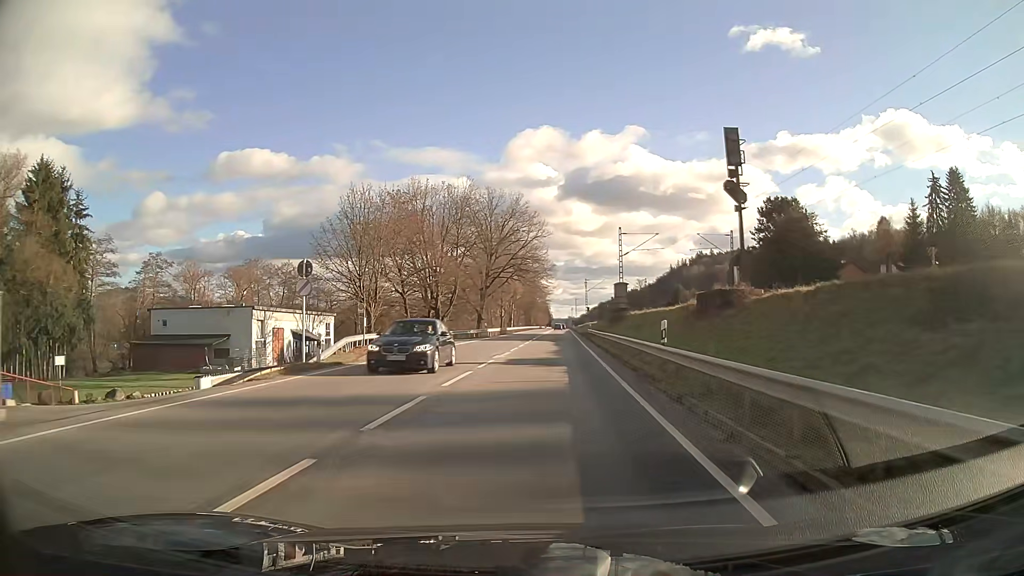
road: primary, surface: asphalt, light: Day
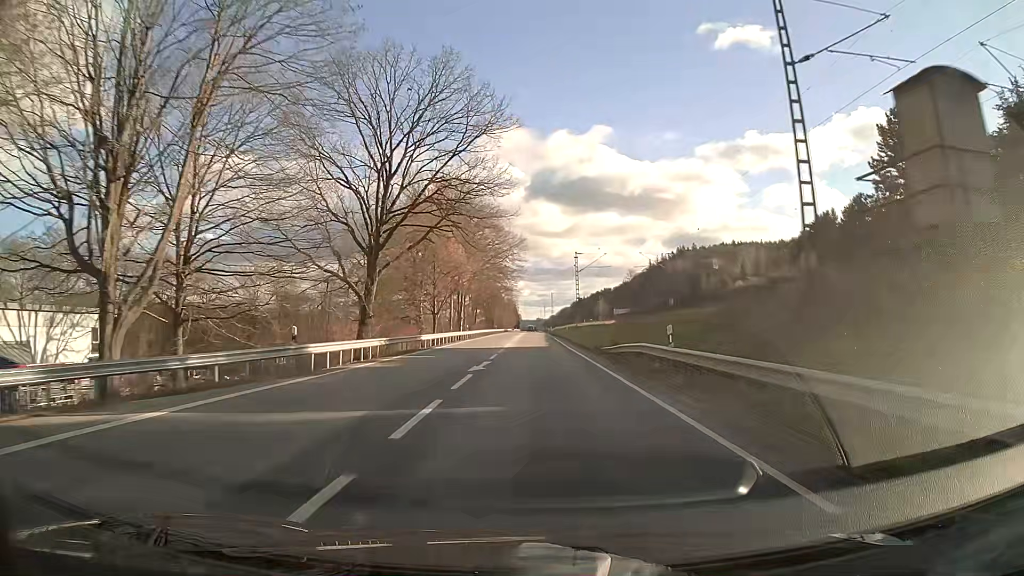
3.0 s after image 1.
(+1.2, +49.0) m; +3°
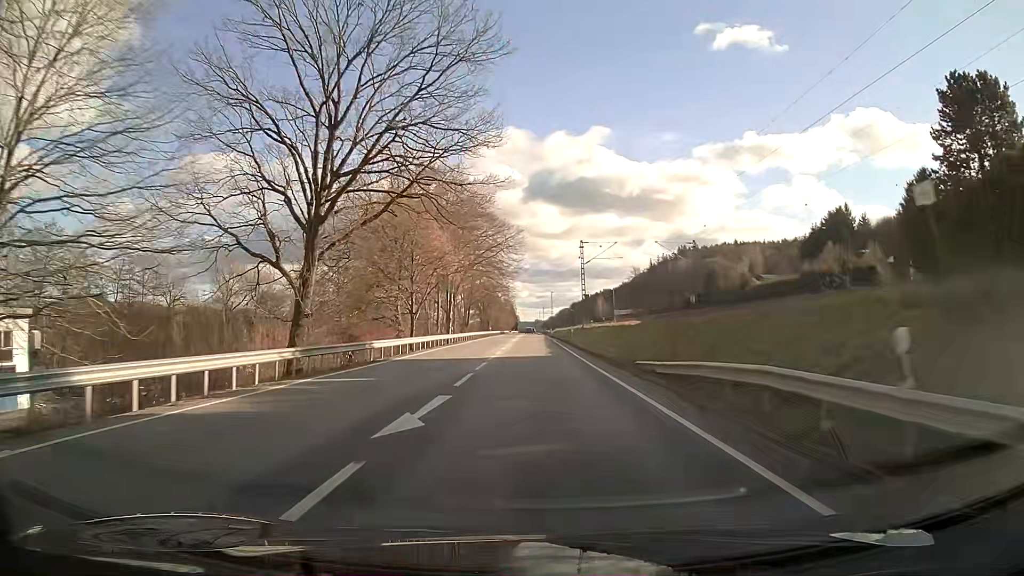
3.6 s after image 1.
(0.0, +11.6) m; 0°
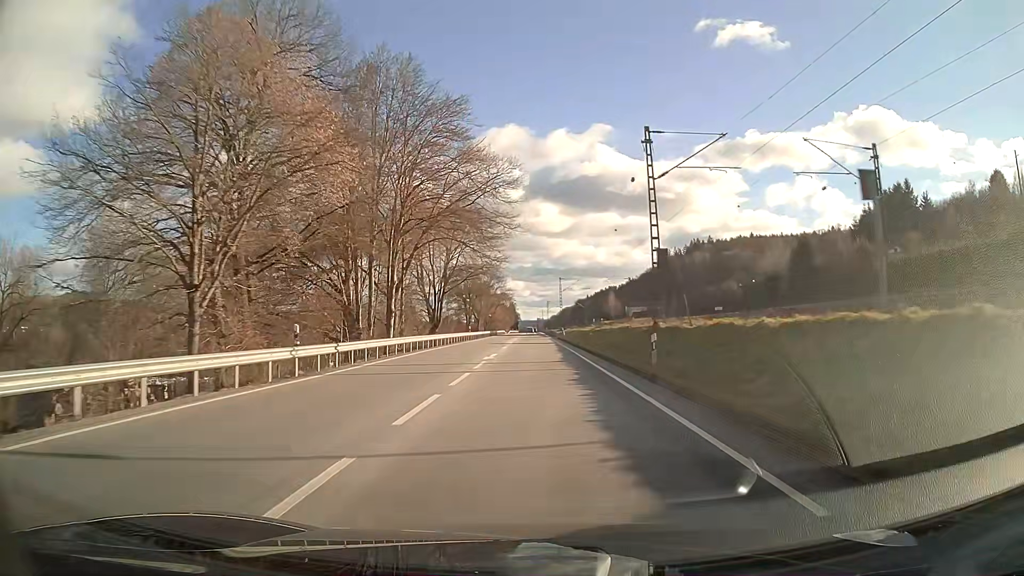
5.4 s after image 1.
(+0.1, +37.7) m; 0°
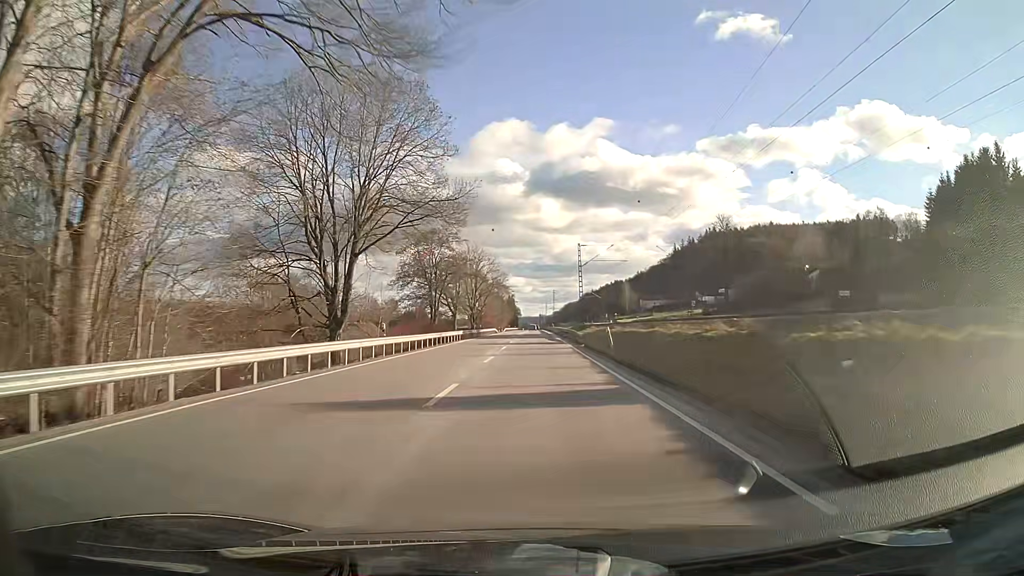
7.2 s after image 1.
(-0.3, +41.8) m; 0°
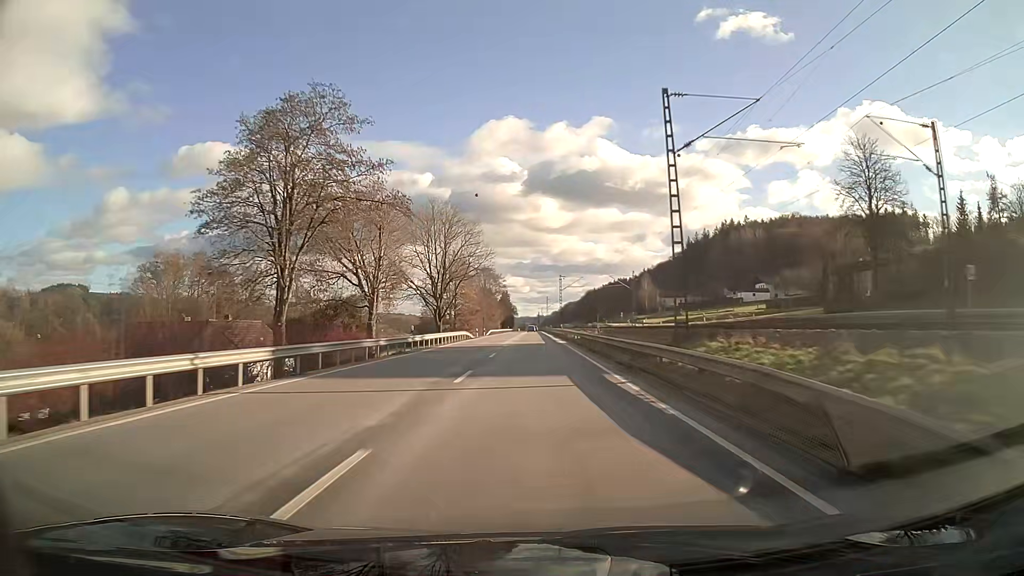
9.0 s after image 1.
(+0.1, +45.2) m; 0°
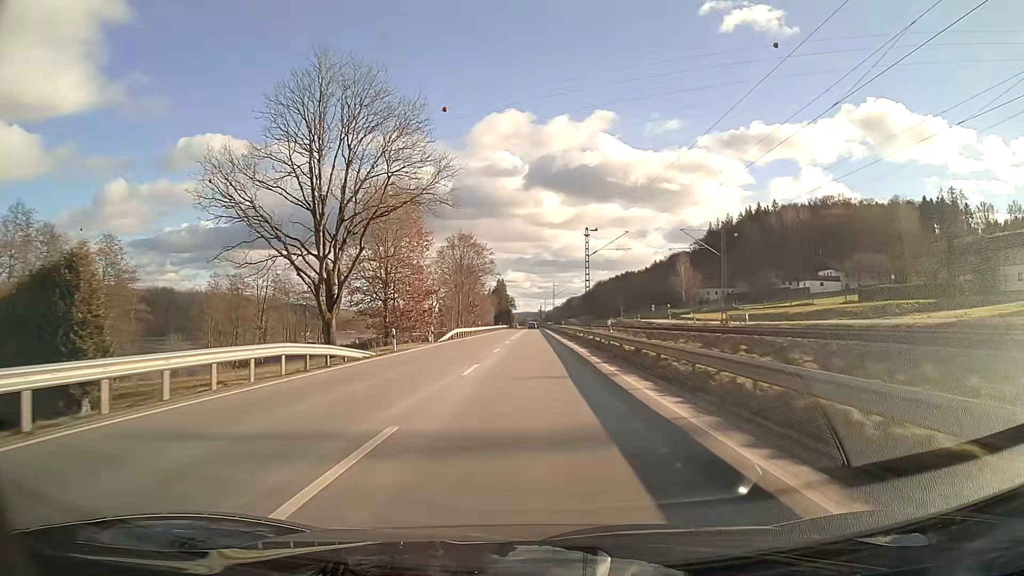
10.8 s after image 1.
(-0.1, +48.0) m; 0°
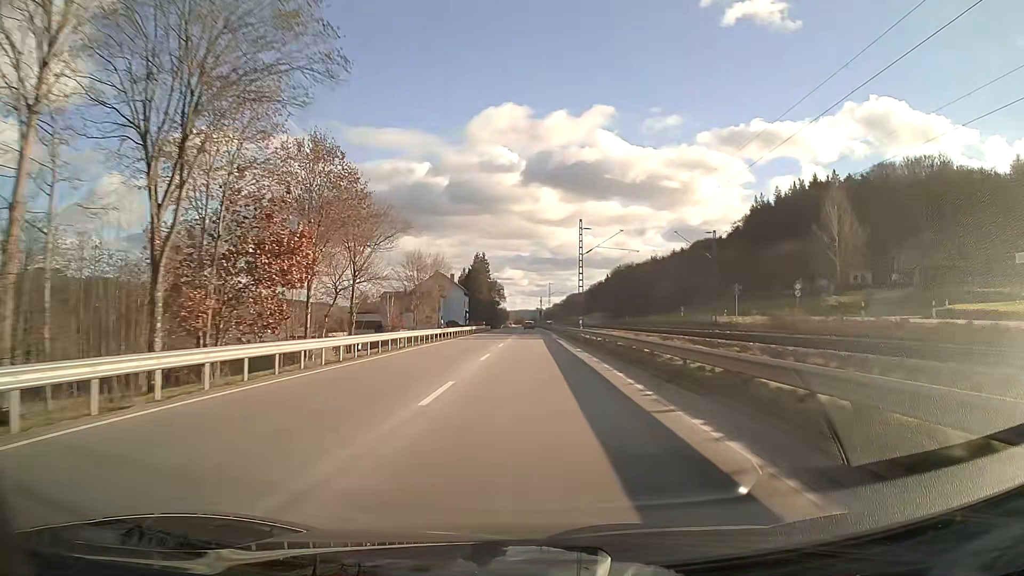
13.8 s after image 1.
(+0.1, +79.8) m; 0°
(0, +10) (0, +20) (0, +30) (0, +40) (0, +50) (0, +60) (0, +70) (0, +80) (0, +90) (0, +100) m
